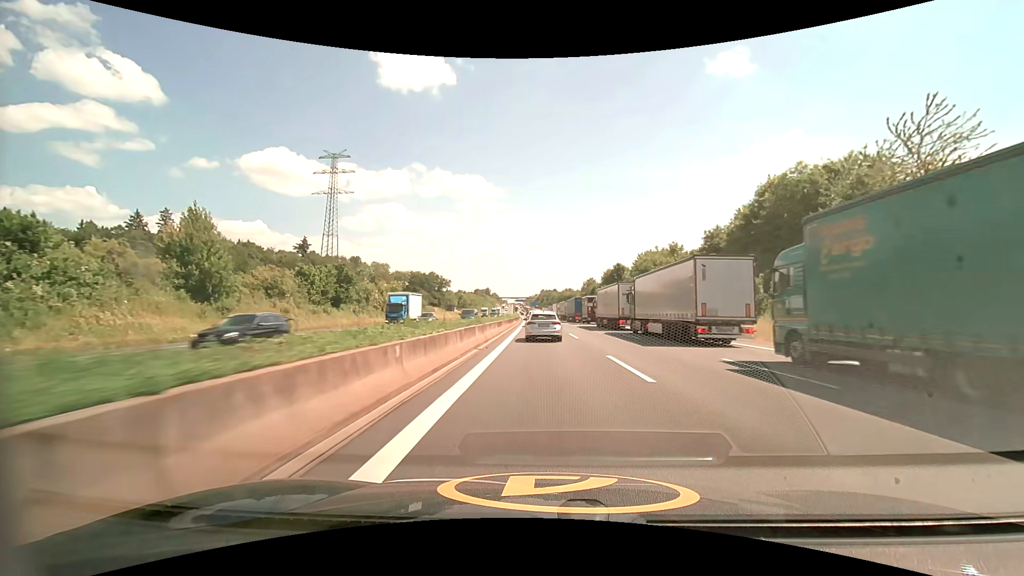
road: motorway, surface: asphalt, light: Day
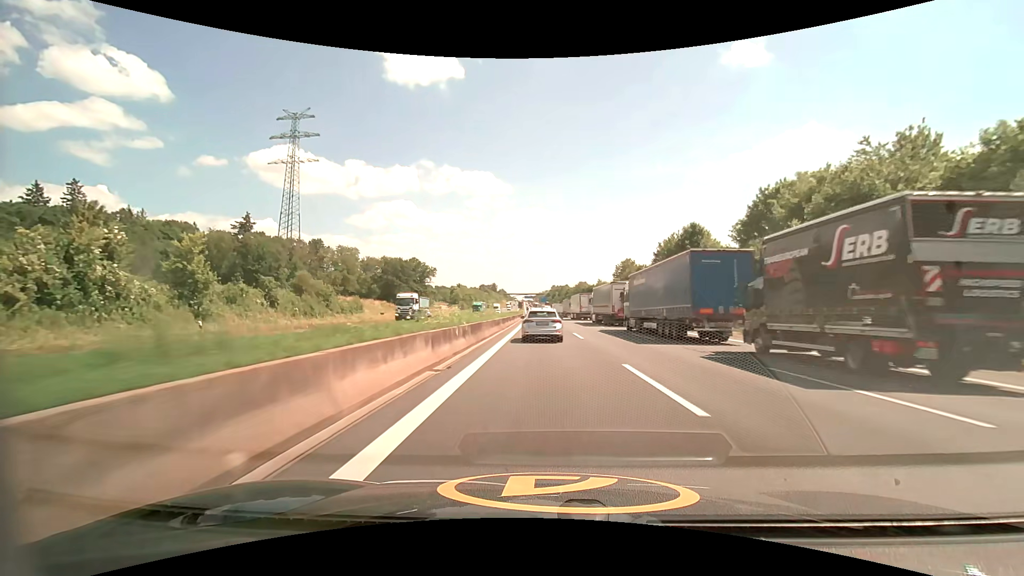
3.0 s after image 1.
(-0.6, +56.9) m; -1°
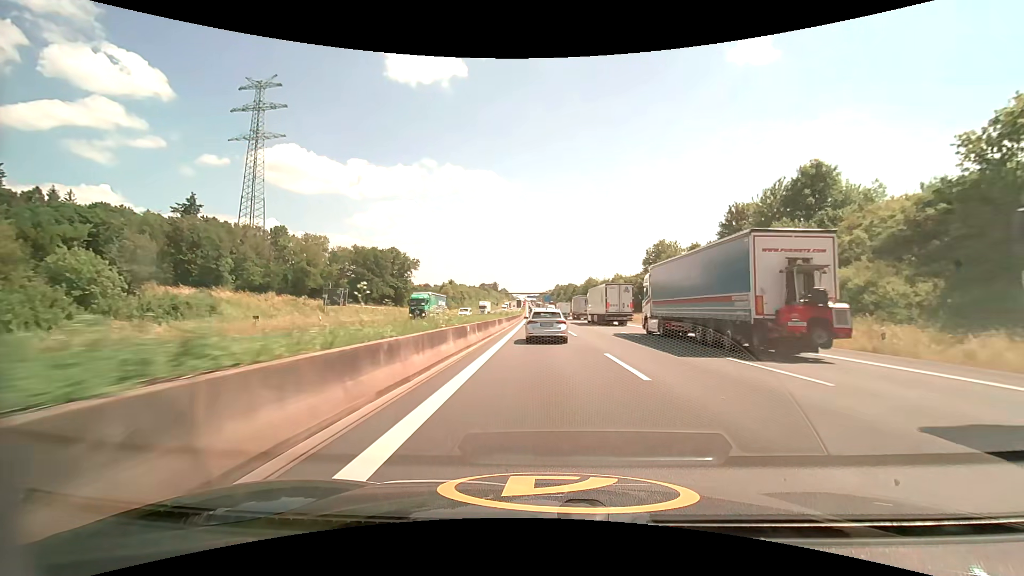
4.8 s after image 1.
(-0.1, +32.4) m; 0°
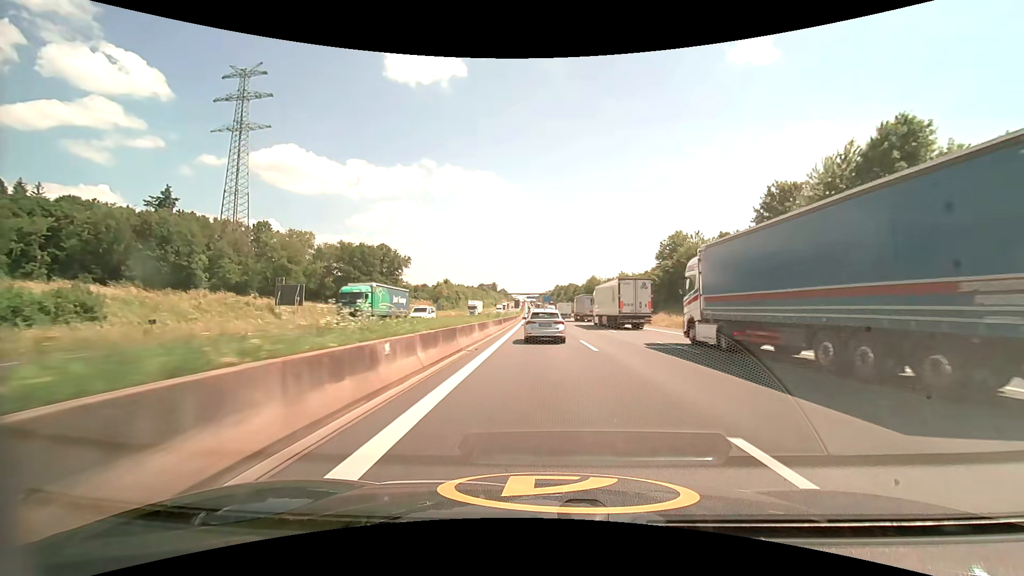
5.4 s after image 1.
(0.0, +10.4) m; 0°
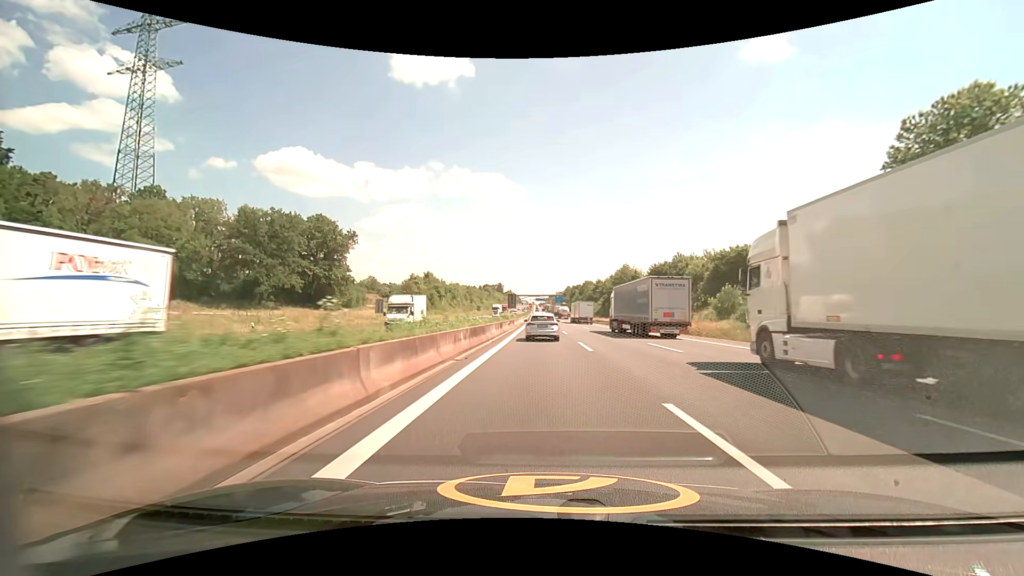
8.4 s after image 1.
(-0.3, +51.8) m; -1°
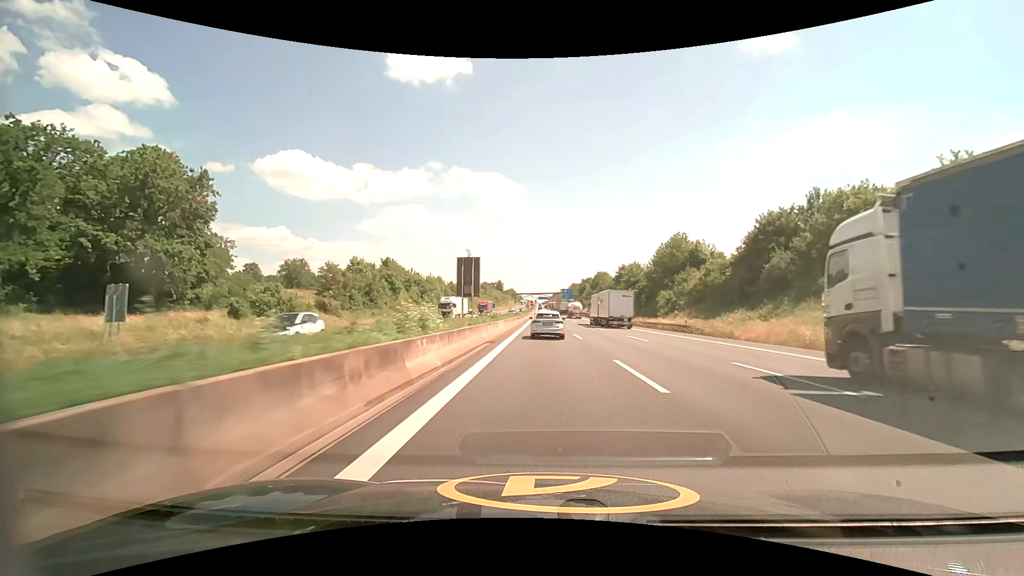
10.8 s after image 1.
(-0.3, +46.6) m; 0°
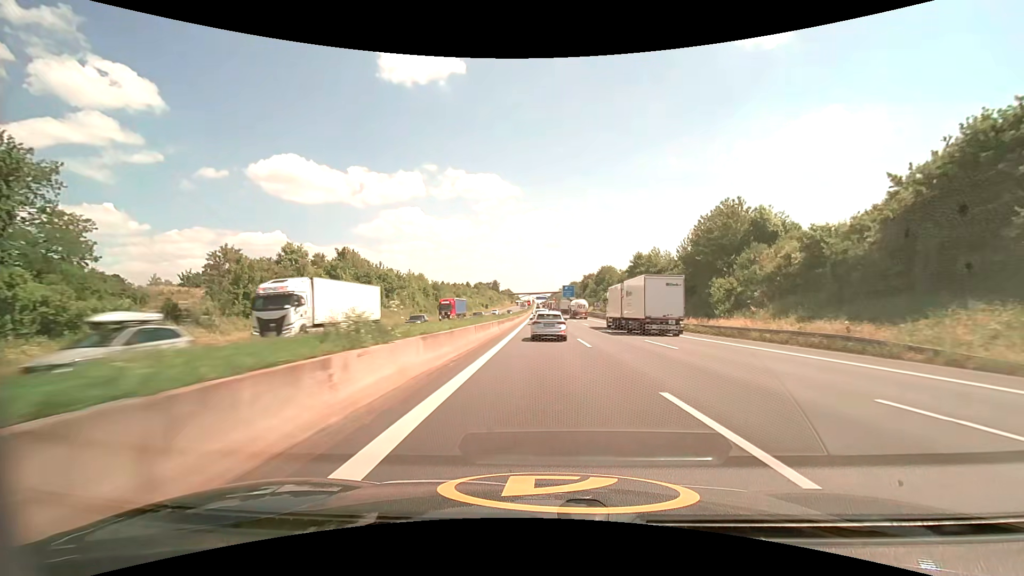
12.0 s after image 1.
(+0.1, +24.4) m; 0°
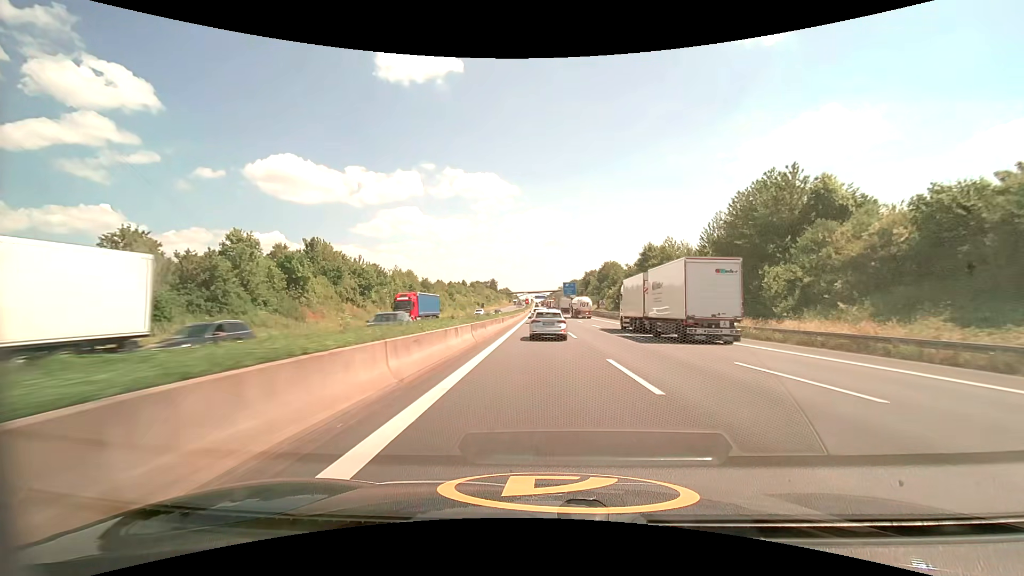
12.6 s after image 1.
(0.0, +12.3) m; 0°
(0, +10) (0, +20) (0, +30) (0, +40) (0, +50) (0, +60) (0, +70) (0, +80) (-1, +90) (-1, +100) m
